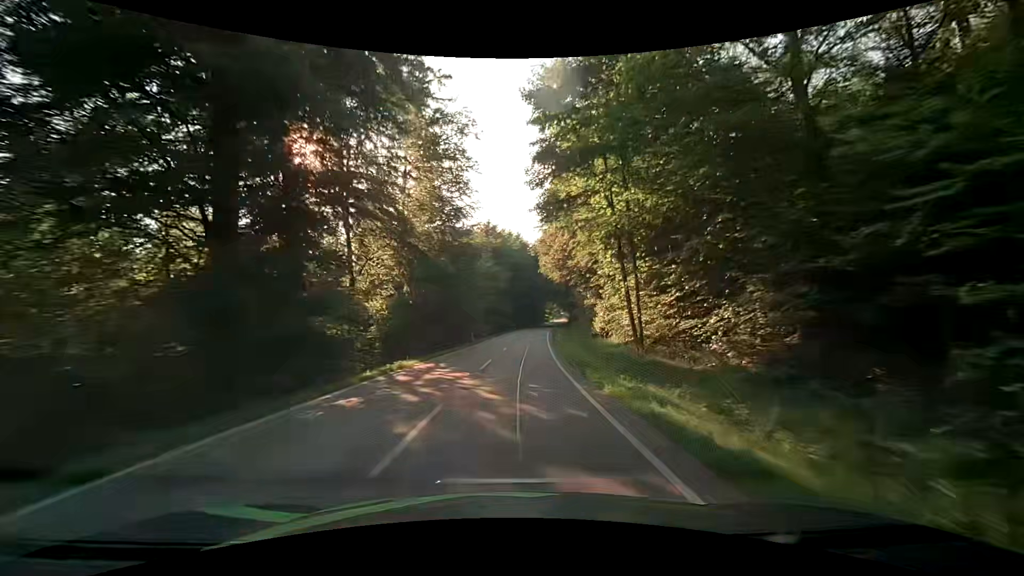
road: secondary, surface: asphalt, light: Day
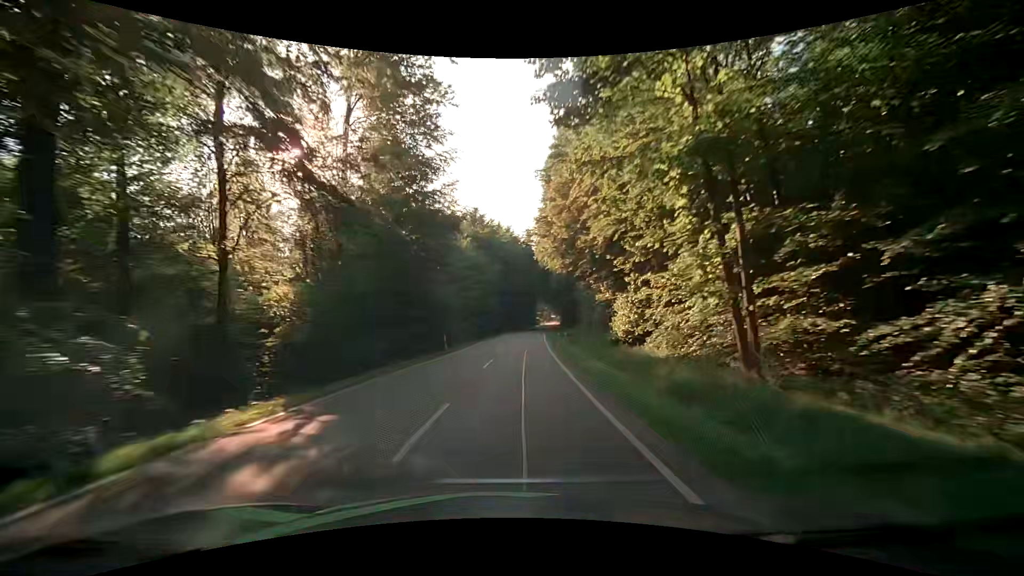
(+0.2, +11.6) m; +2°
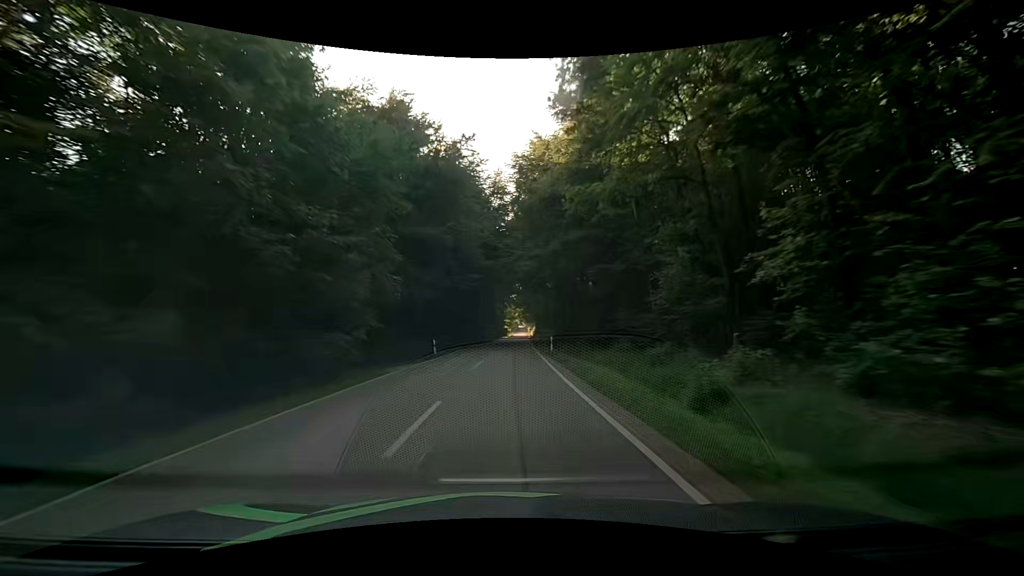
(+1.5, +47.4) m; +3°
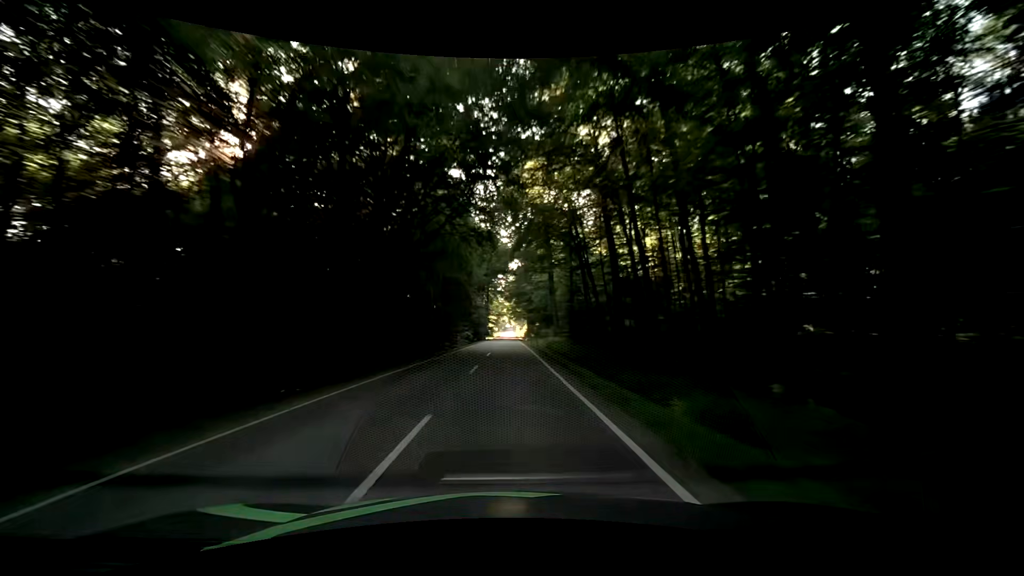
(+0.7, +36.2) m; +1°
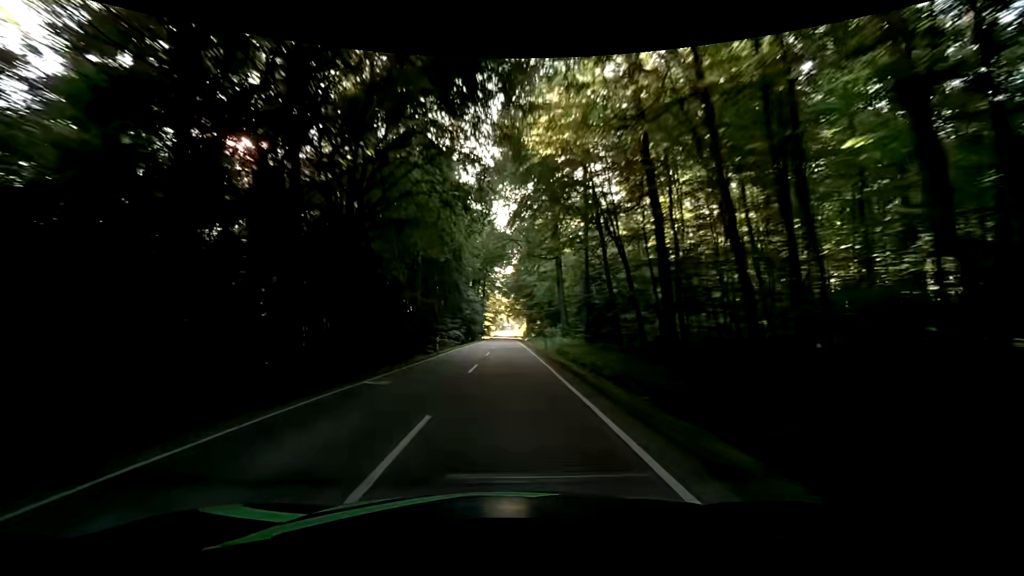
(+0.1, +12.2) m; +1°
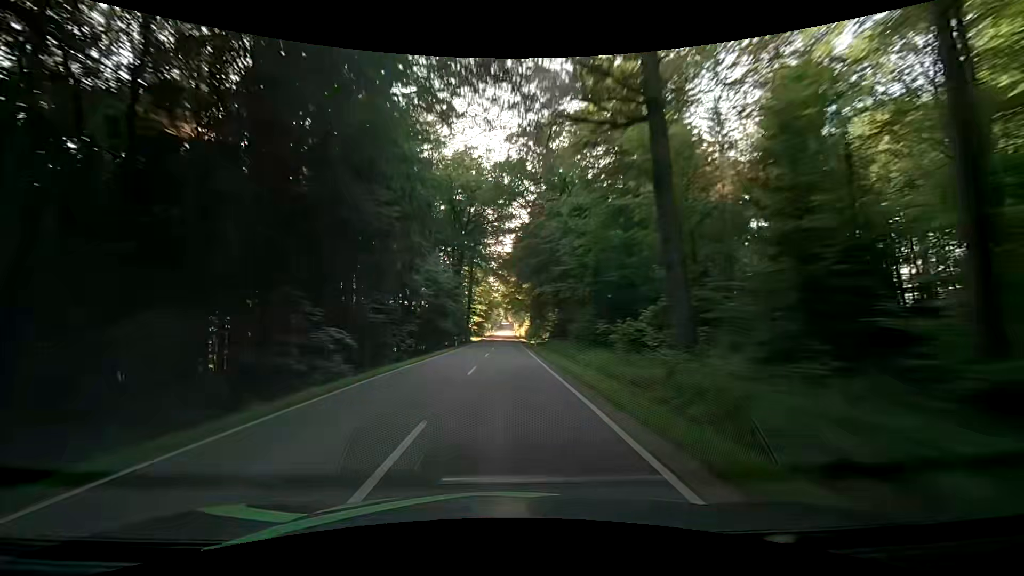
(+0.2, +36.9) m; 0°
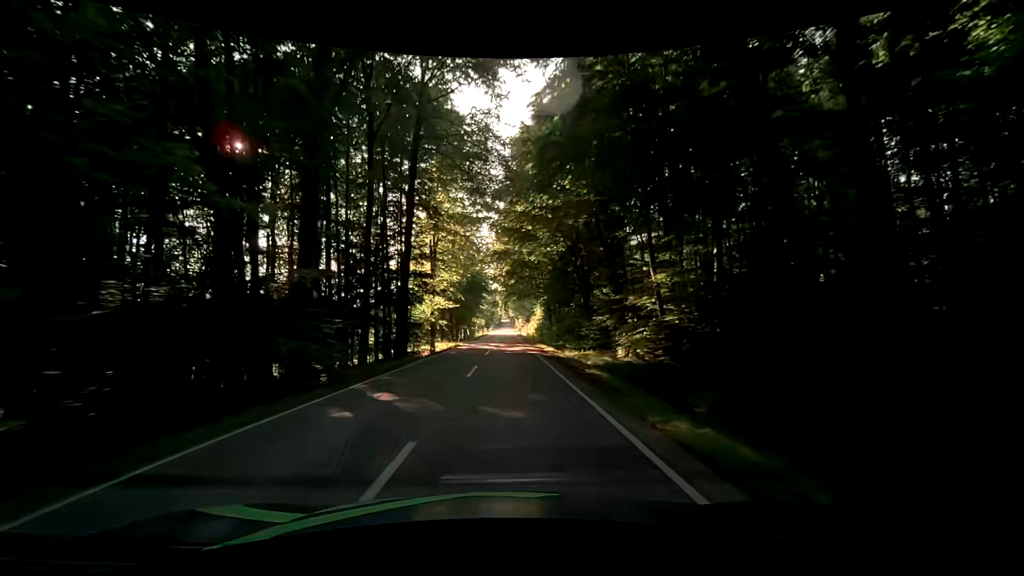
(+0.1, +49.6) m; 0°
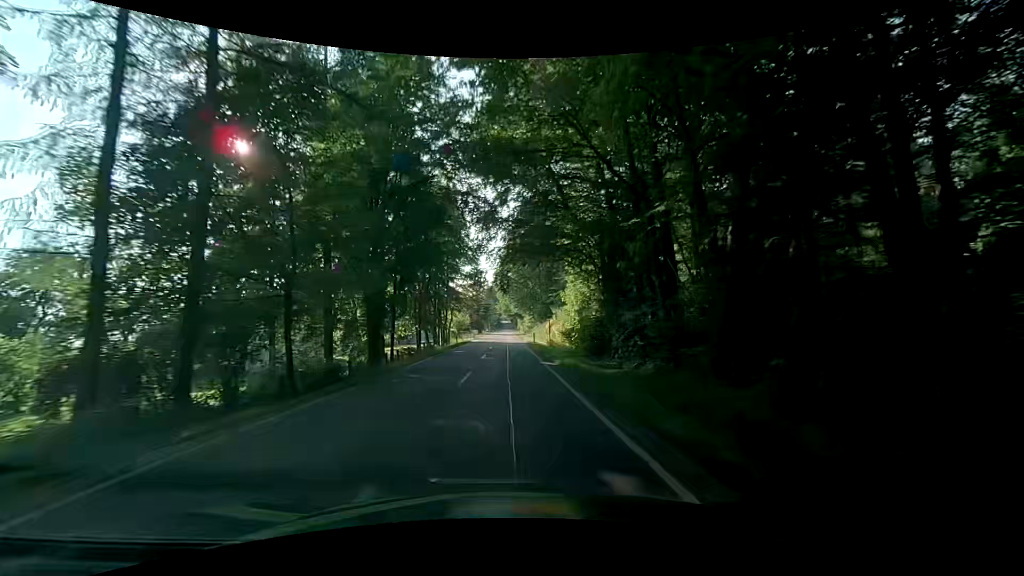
(+0.1, +49.9) m; 0°
(0, +10) (0, +20) (0, +30) (0, +40) (+1, +50) (+1, +60) (+1, +70) (+1, +80) (+1, +90) (+1, +100) m
